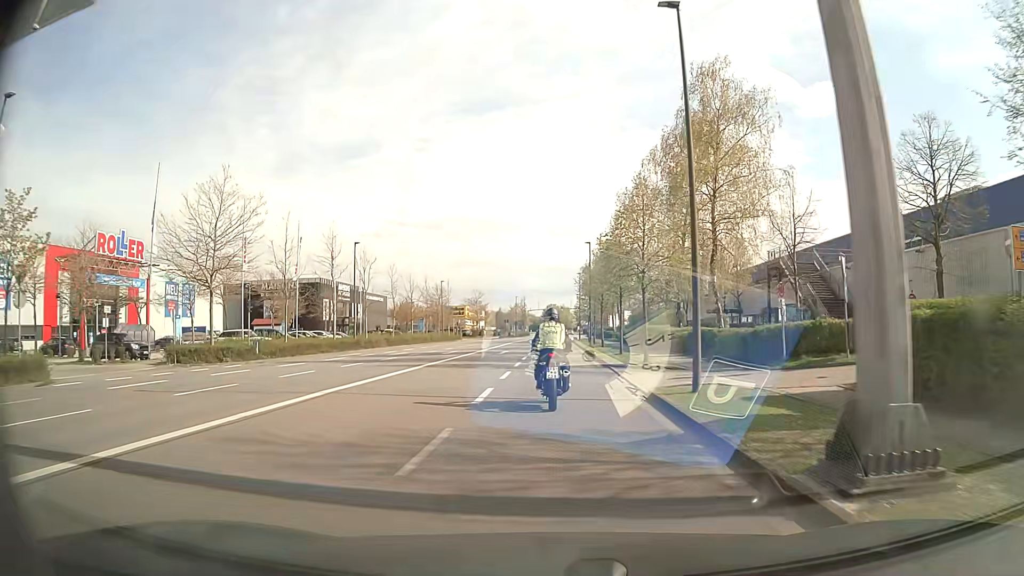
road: residential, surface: asphalt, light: Day
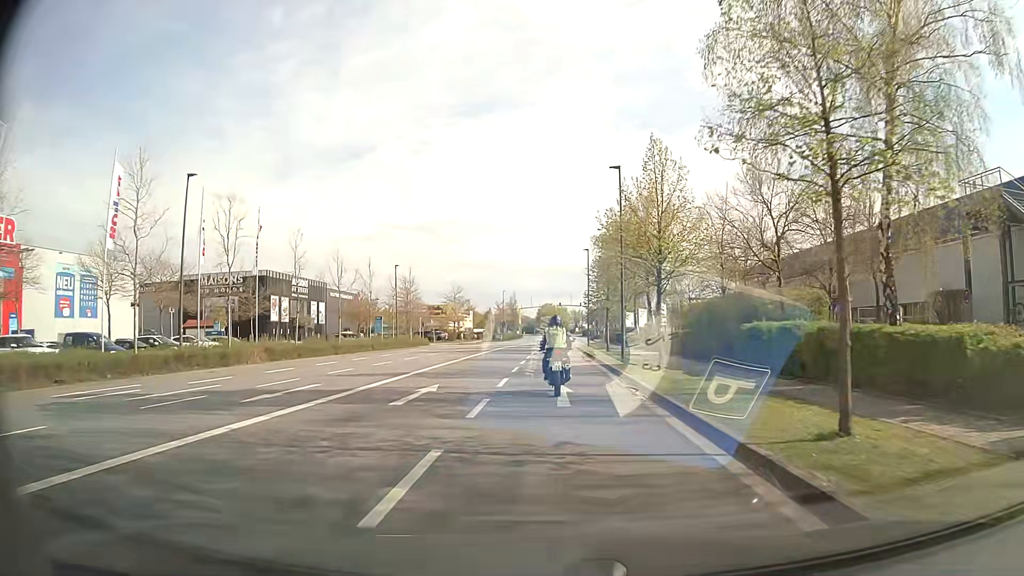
(+0.1, +25.9) m; +1°
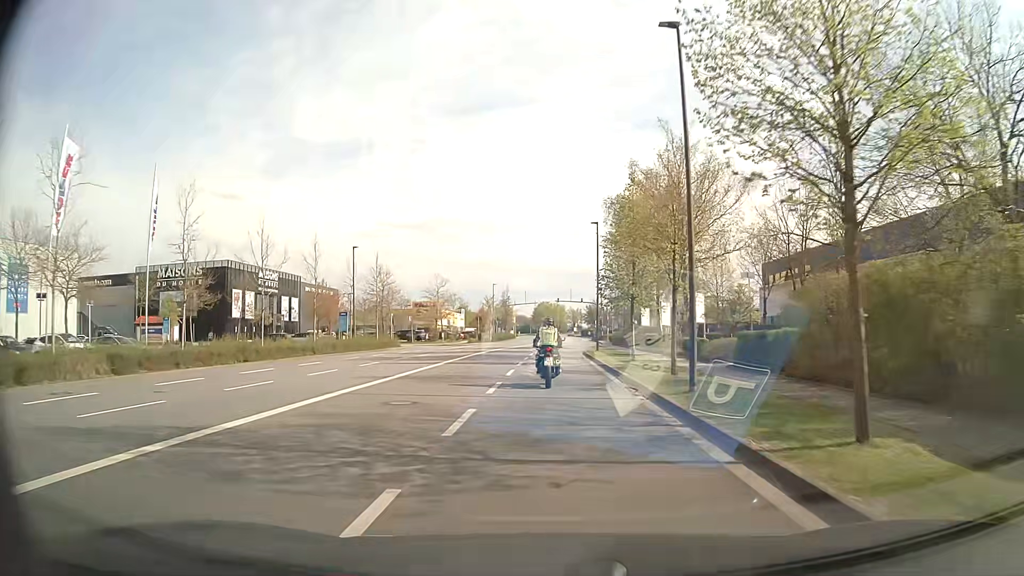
(0.0, +14.1) m; 0°
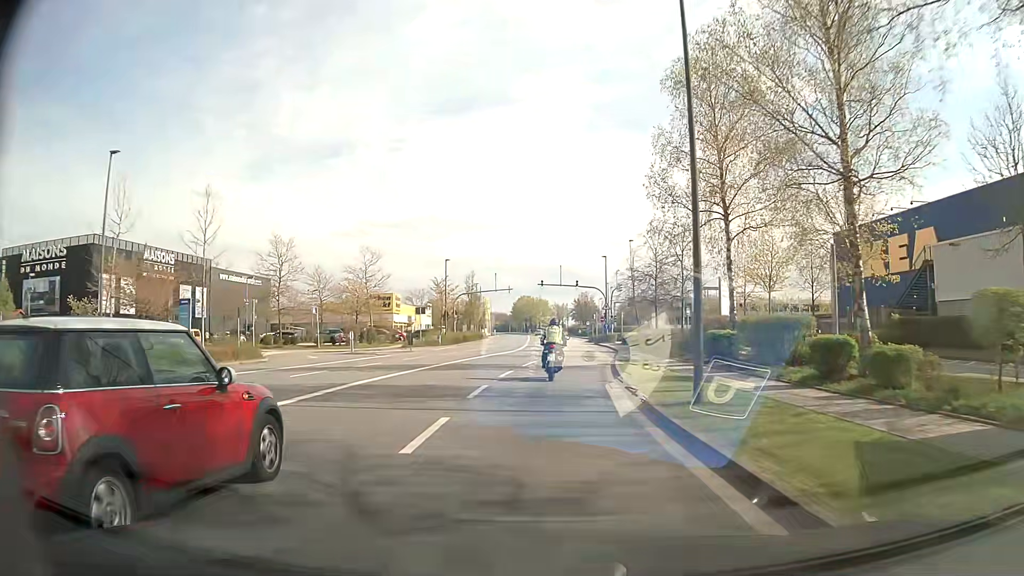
(+0.3, +31.6) m; +2°
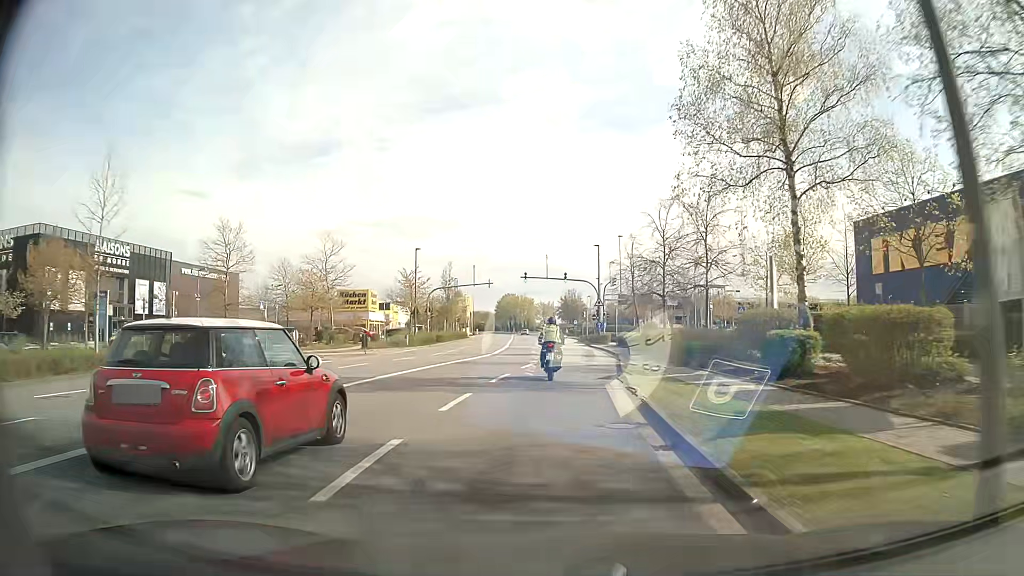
(0.0, +8.2) m; +1°
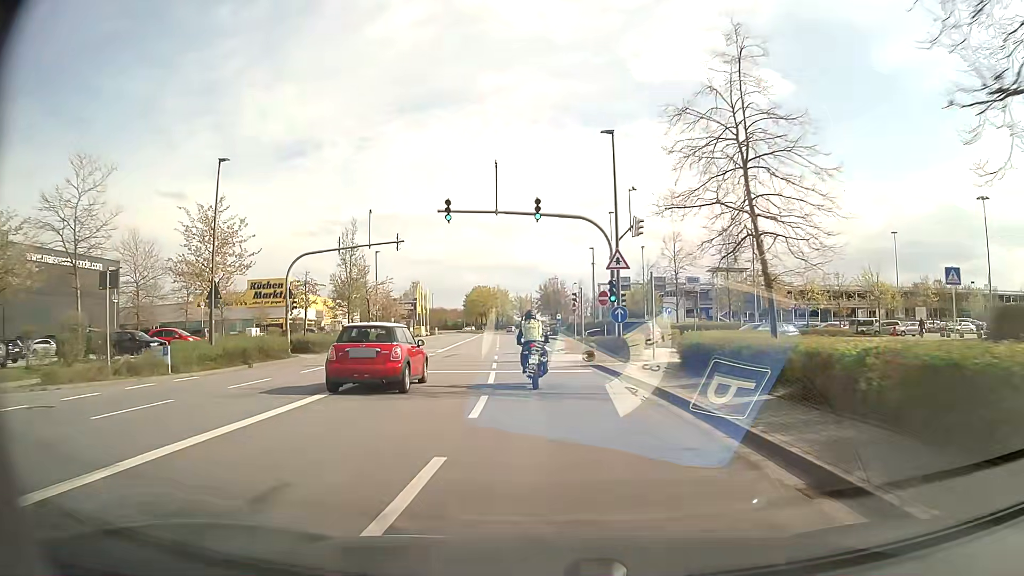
(+1.0, +31.9) m; +1°
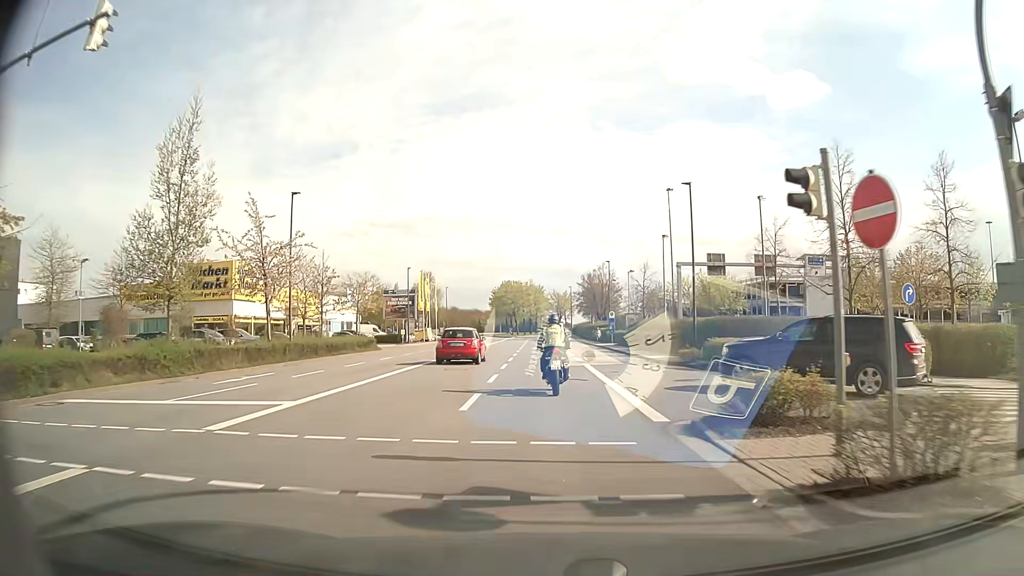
(-0.8, +28.5) m; -3°
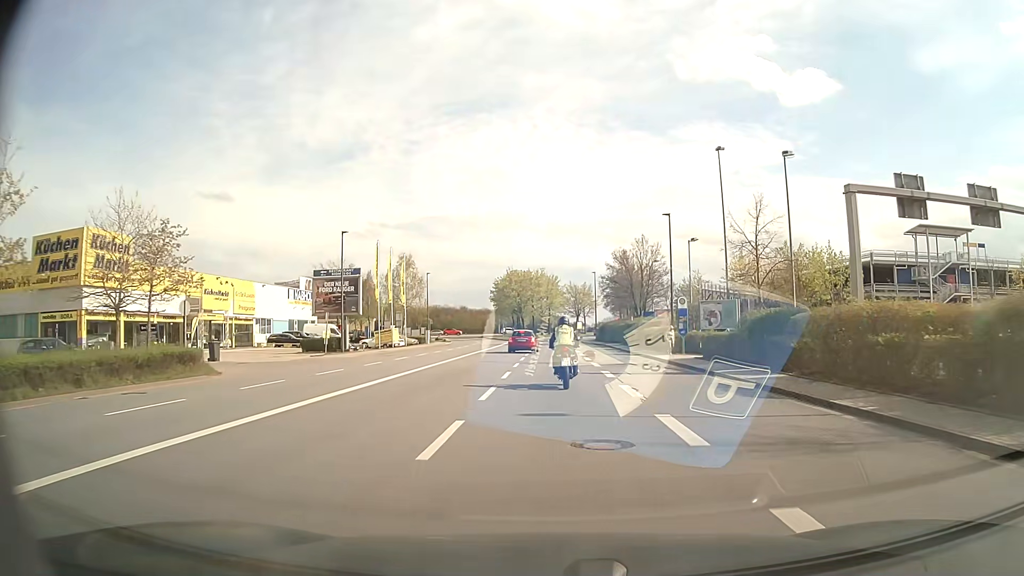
(-0.4, +28.4) m; -1°
